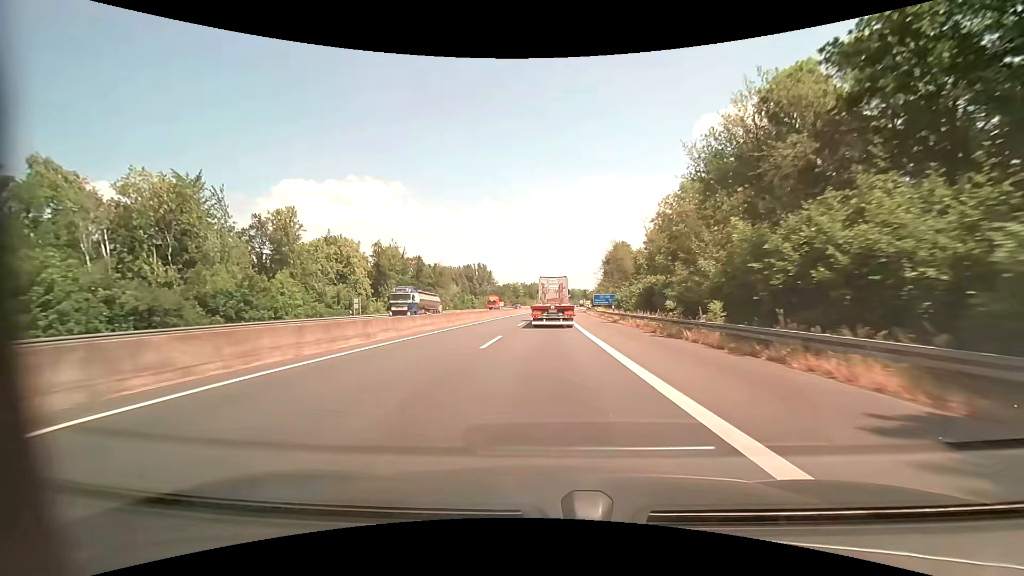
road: motorway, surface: asphalt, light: Day
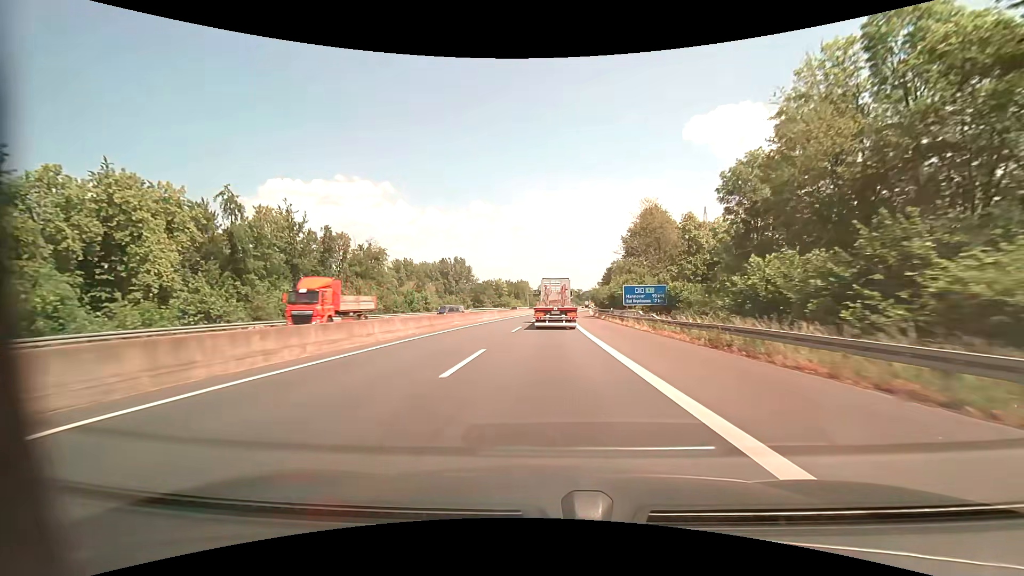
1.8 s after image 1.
(+0.3, +42.1) m; +1°
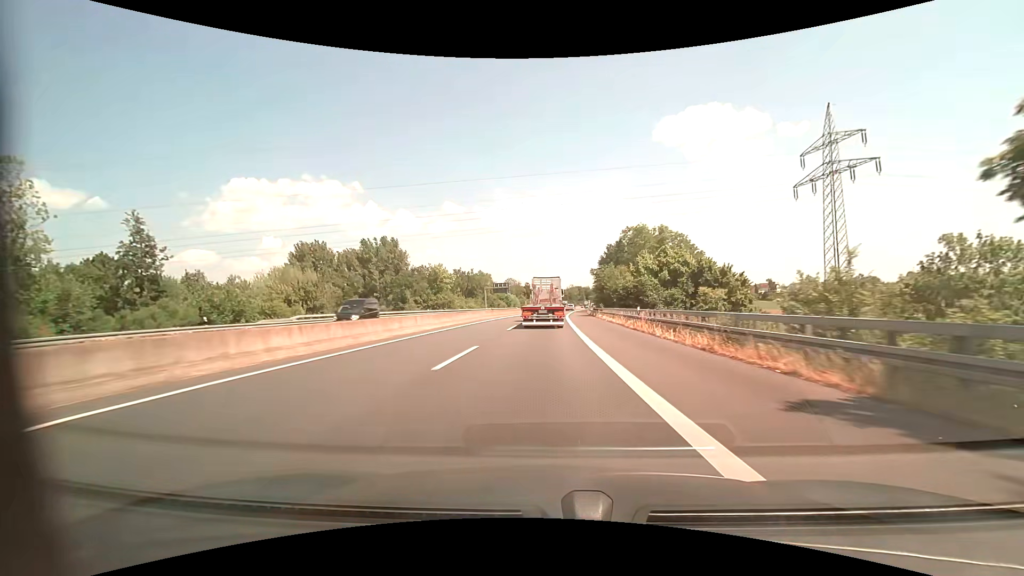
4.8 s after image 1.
(+2.2, +70.8) m; +3°
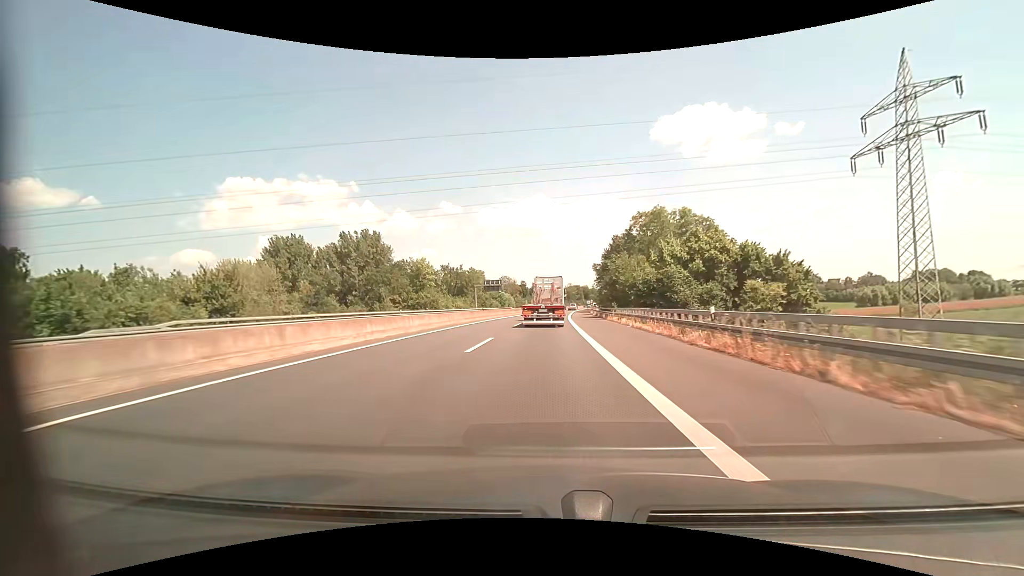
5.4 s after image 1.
(0.0, +14.3) m; 0°
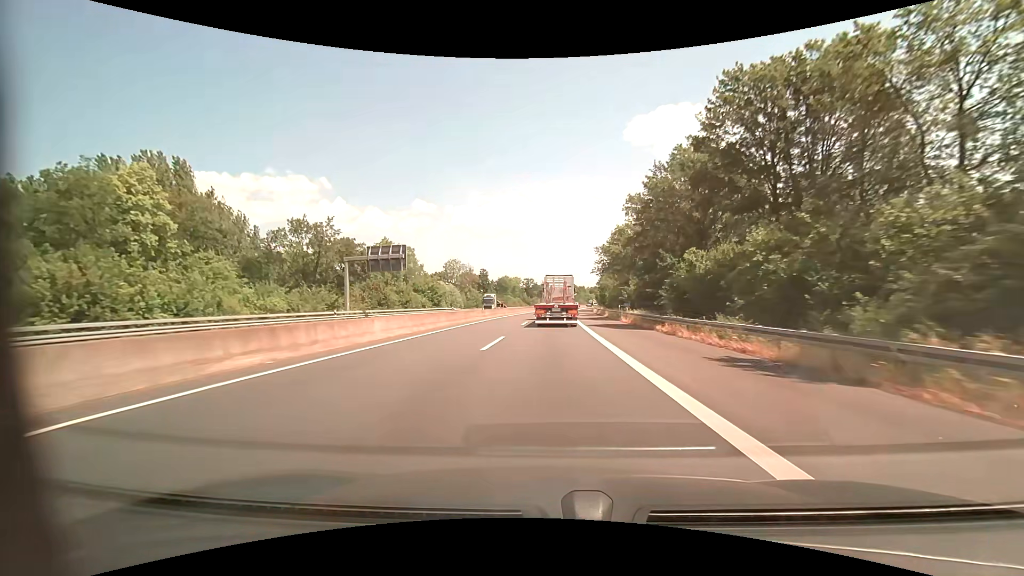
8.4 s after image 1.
(+1.5, +71.5) m; +3°
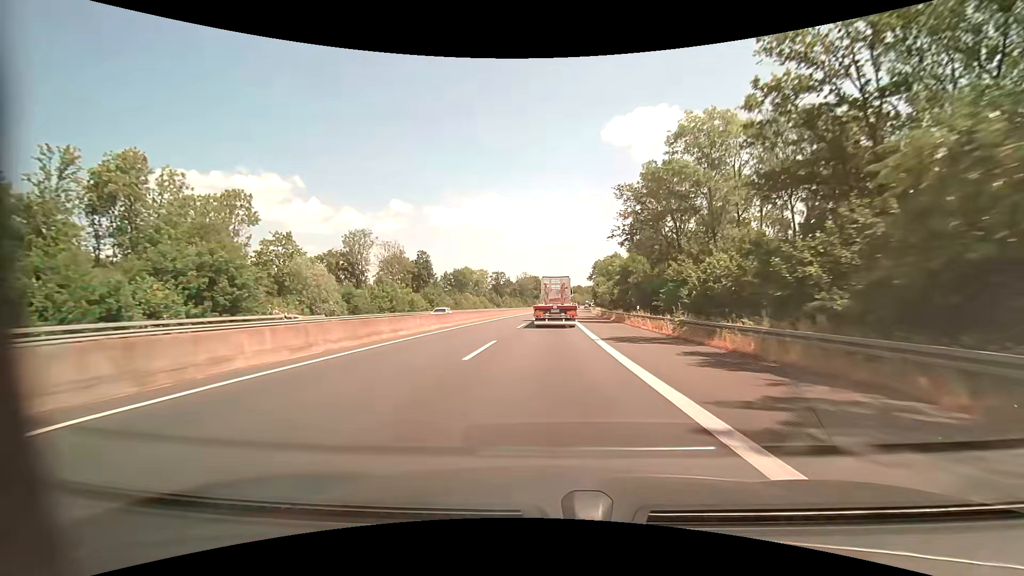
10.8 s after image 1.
(+1.2, +56.2) m; +2°
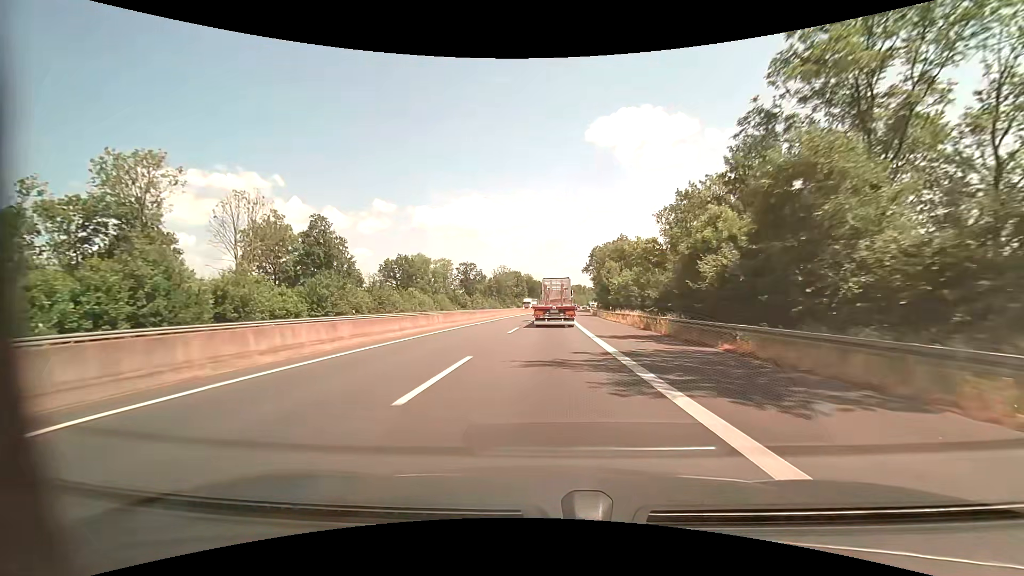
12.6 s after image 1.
(+0.7, +41.6) m; +2°
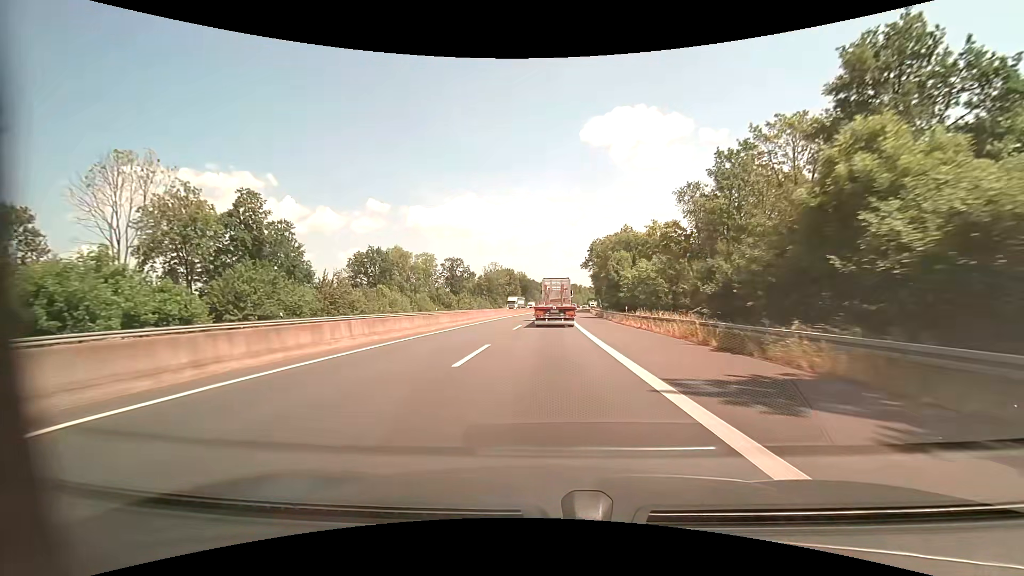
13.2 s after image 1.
(+0.1, +13.7) m; +1°
(0, +10) (0, +20) (0, +30) (0, +40) (+1, +50) (+1, +60) (+2, +70) (+2, +80) (+3, +90) (+3, +100) m
